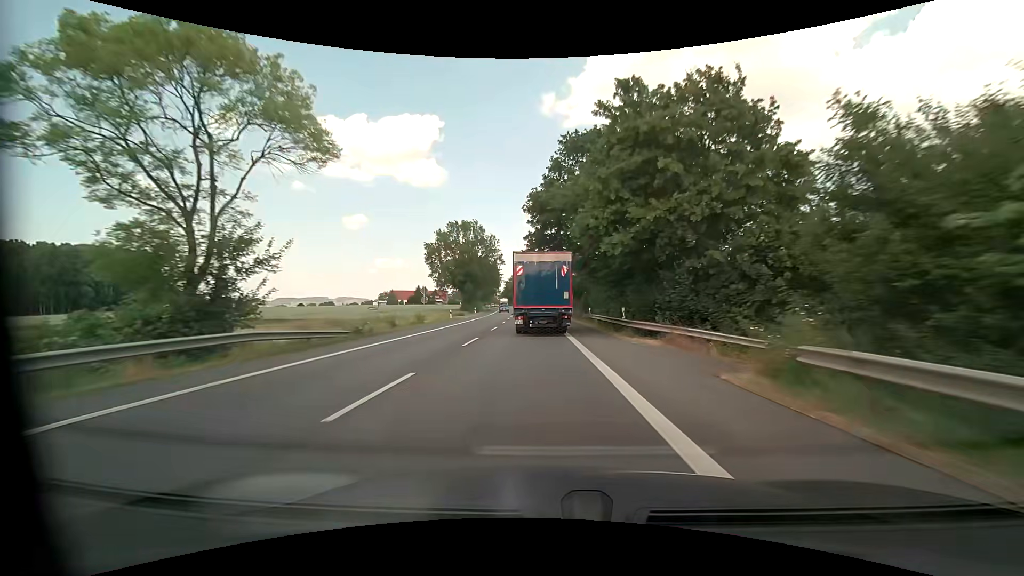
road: primary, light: Day
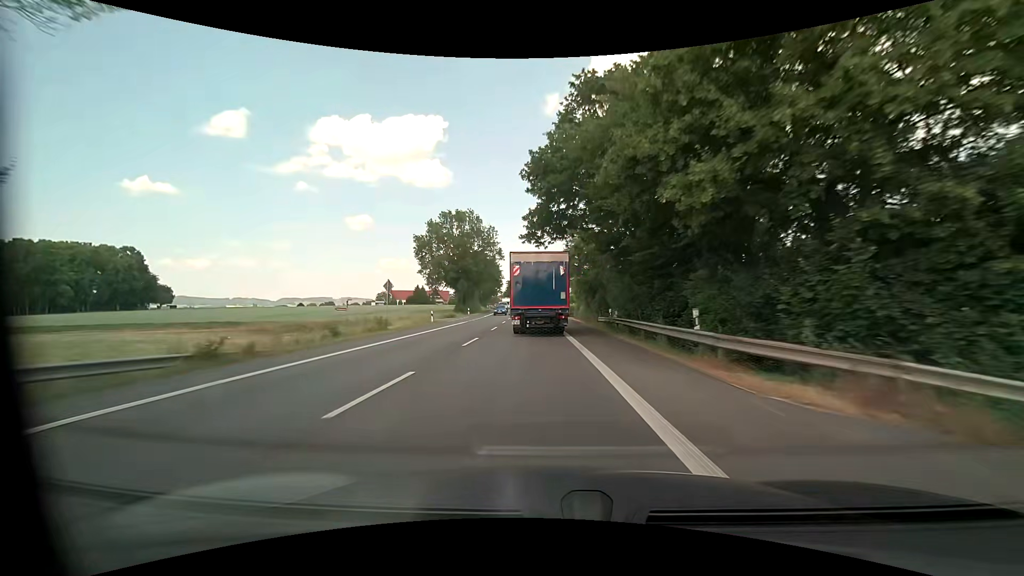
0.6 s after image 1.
(0.0, +11.0) m; 0°
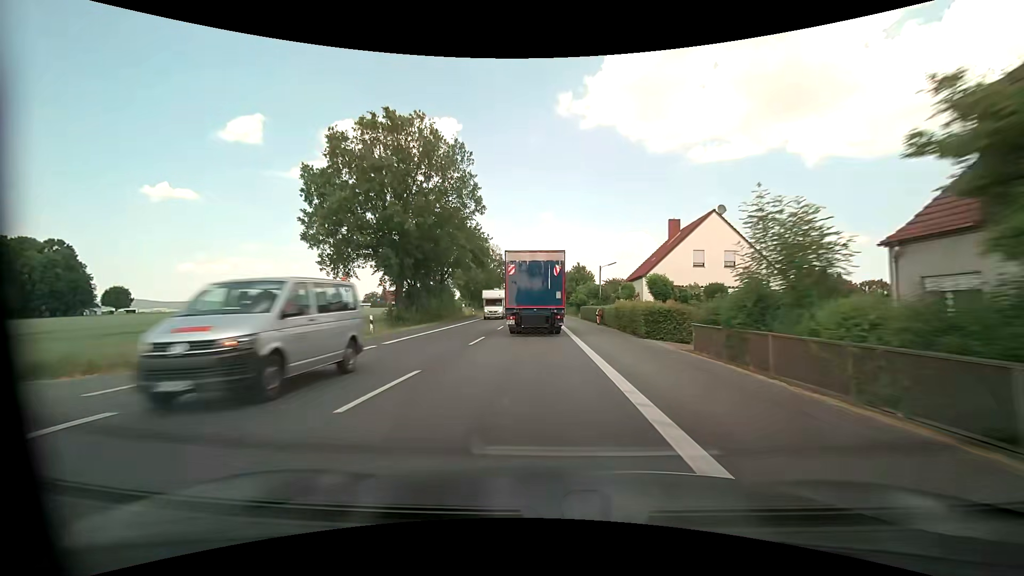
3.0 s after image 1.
(-0.8, +44.1) m; -3°
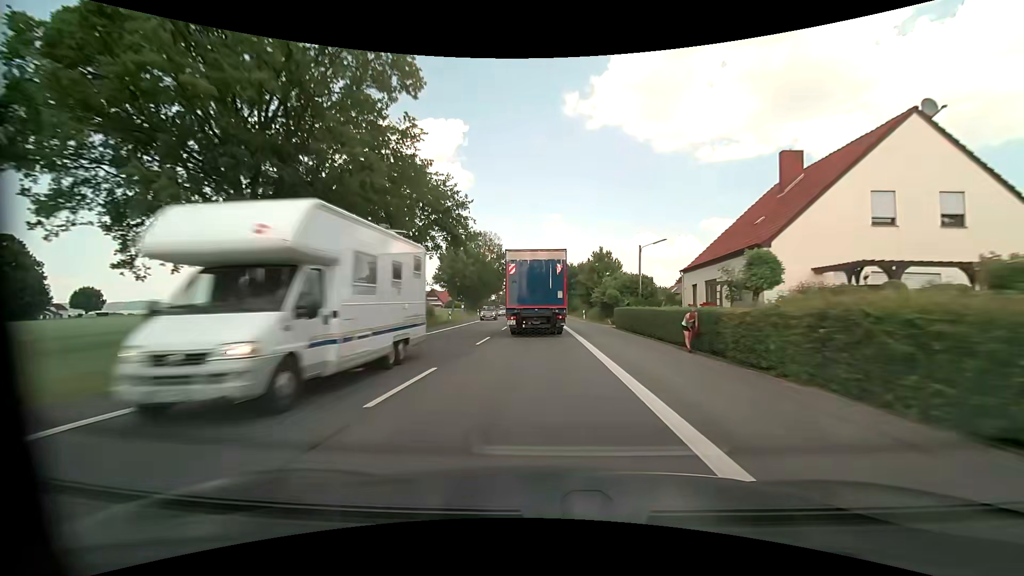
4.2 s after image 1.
(+0.1, +22.1) m; 0°
(0, +10) (0, +20) (0, +30) (-1, +40) (-1, +50) (-1, +60) (-2, +70) (-2, +80) (-3, +90) (-4, +100) m
